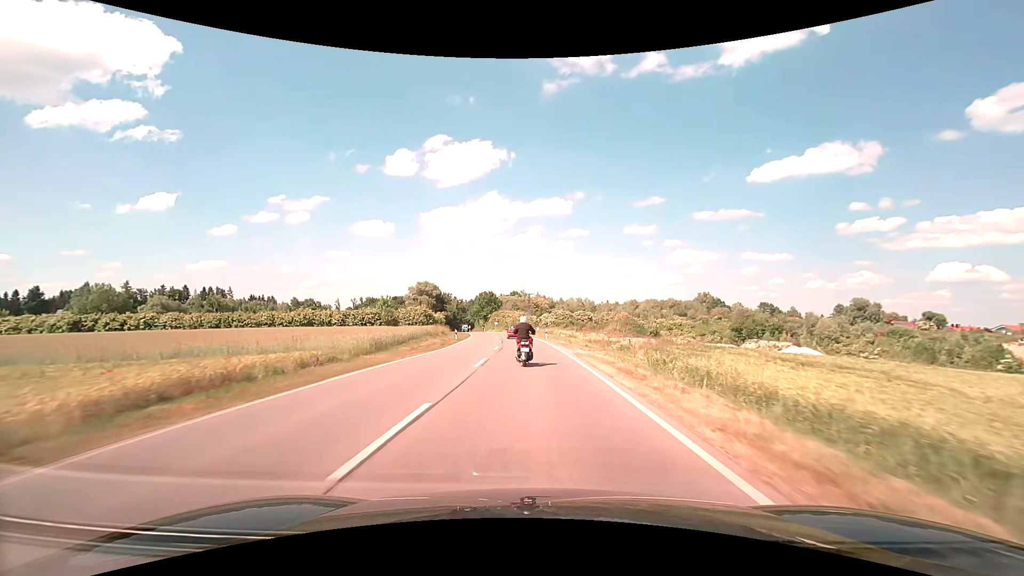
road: secondary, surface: asphalt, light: Day
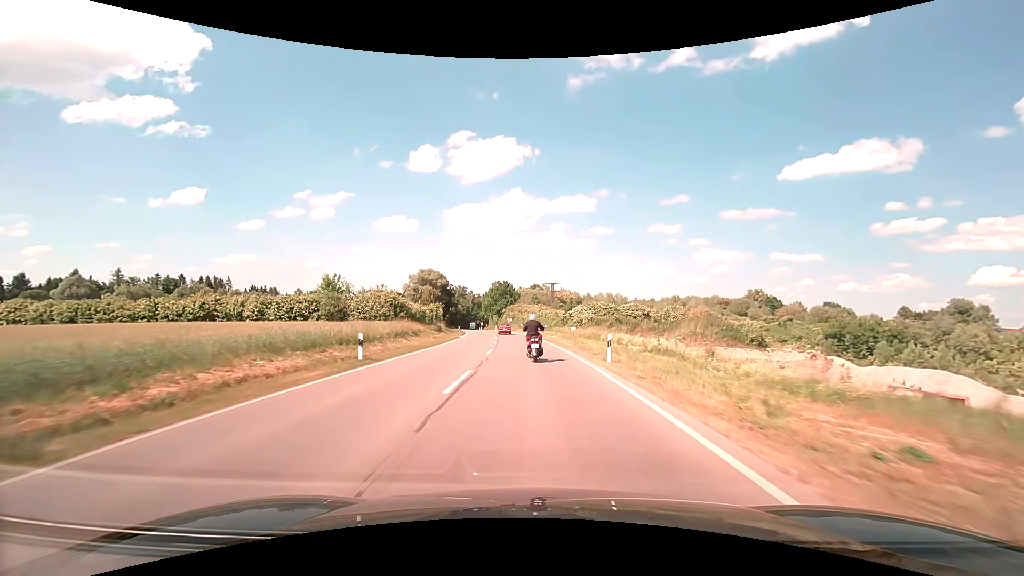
(-0.8, +31.3) m; -3°
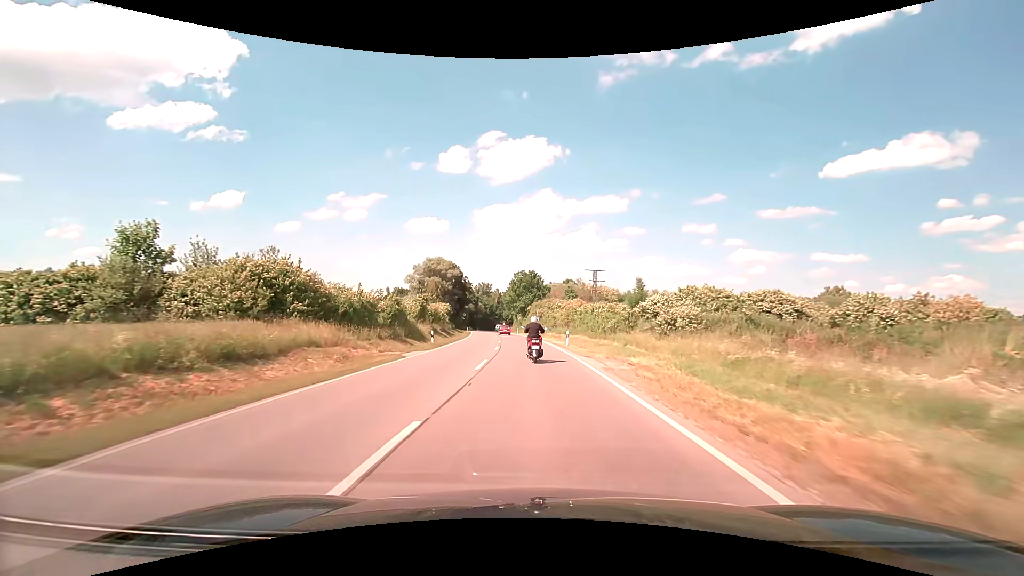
(-0.8, +30.7) m; -3°
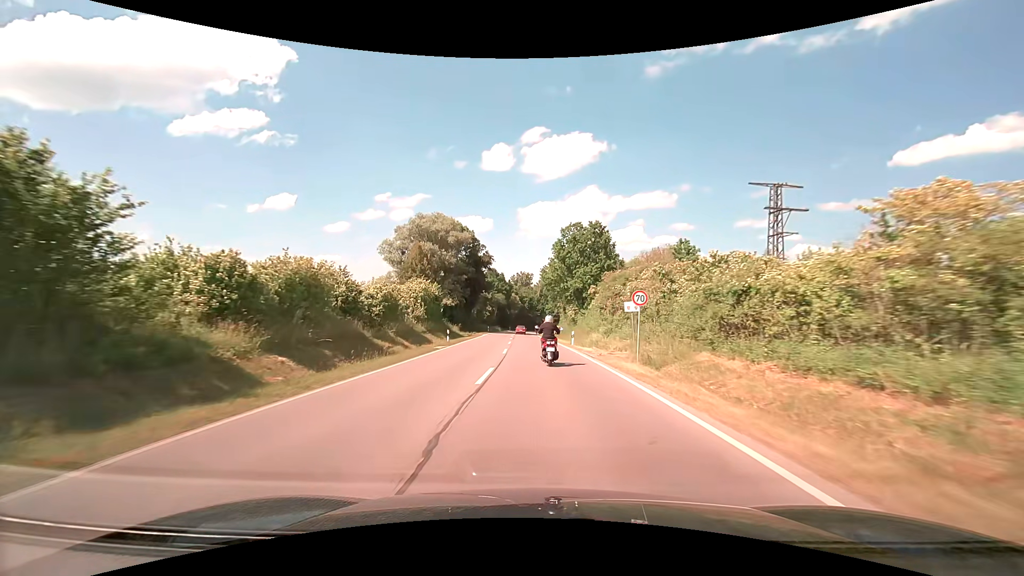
(-2.5, +51.7) m; -5°
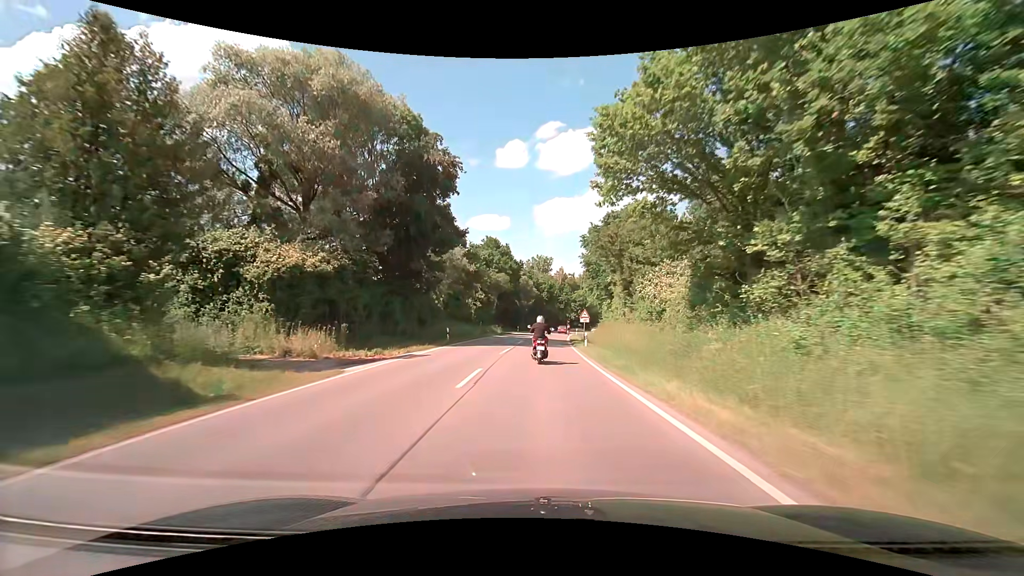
(-0.7, +48.6) m; -2°
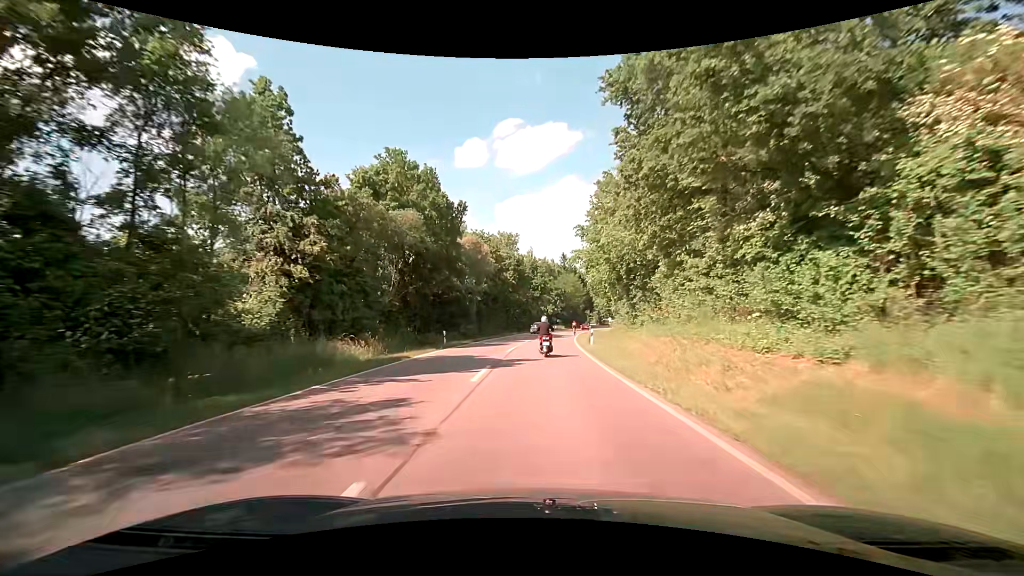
(+0.6, +46.6) m; +3°
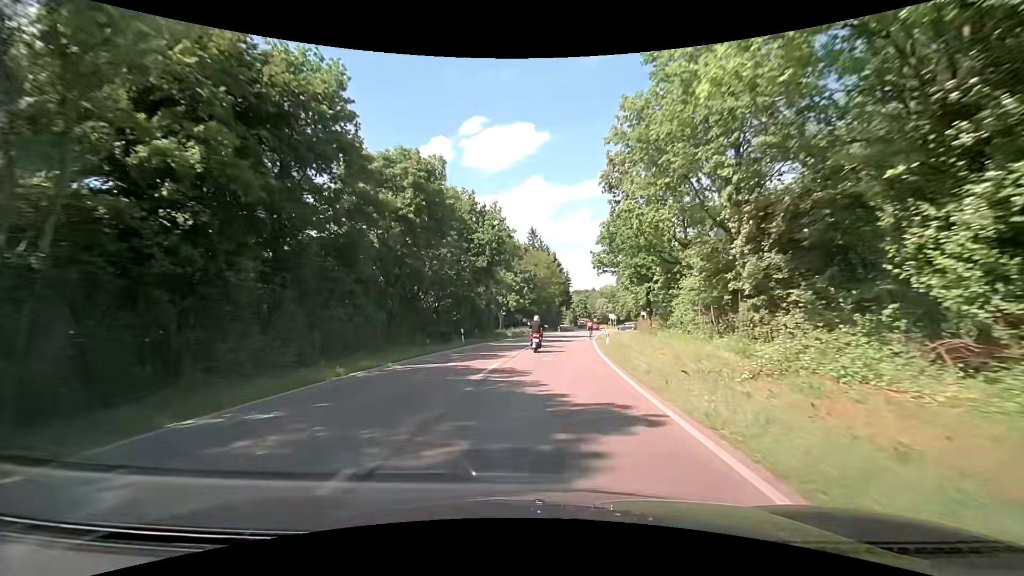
(+1.7, +47.7) m; +4°
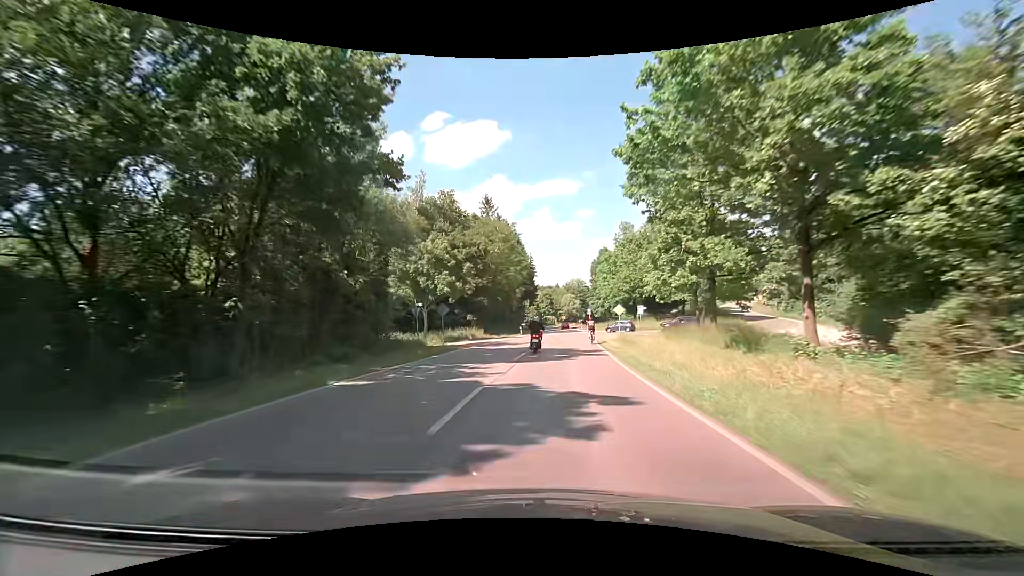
(+1.2, +30.0) m; +5°
(0, +10) (0, +20) (+1, +30) (+1, +40) (+2, +50) (+2, +60) (+3, +70) (+3, +80) (+4, +90) (+4, +100) m
